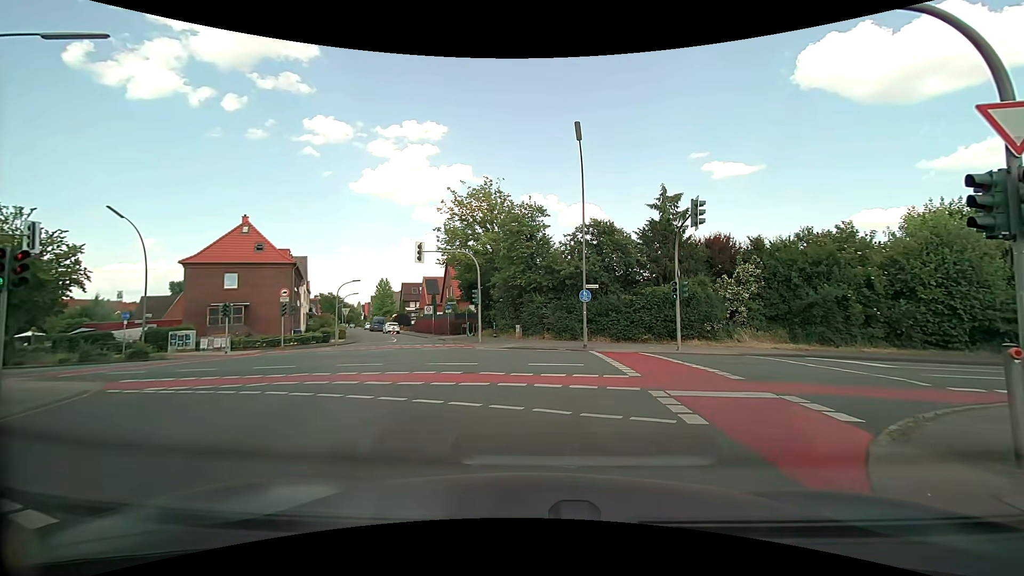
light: Day
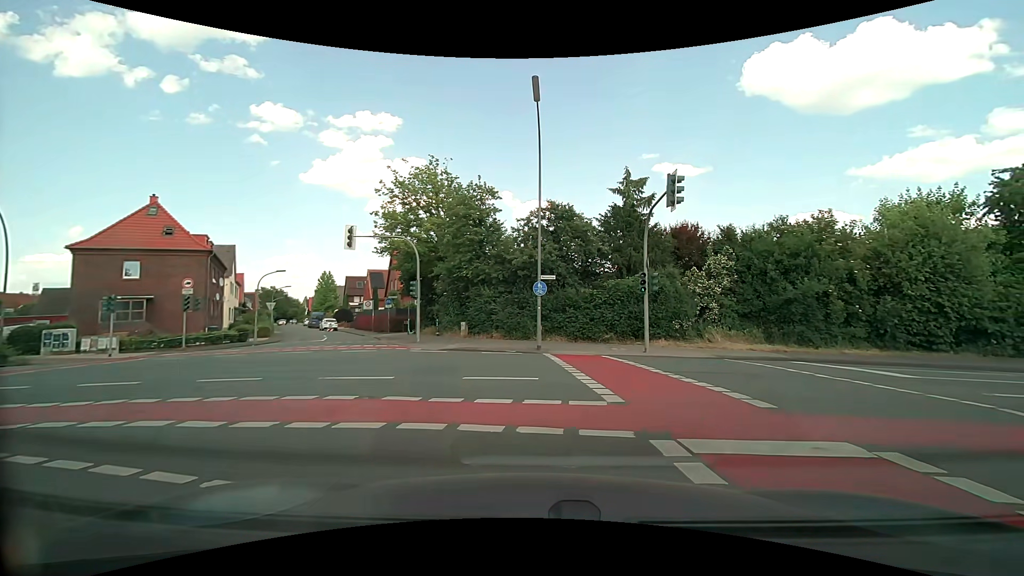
(+0.1, +4.0) m; +4°
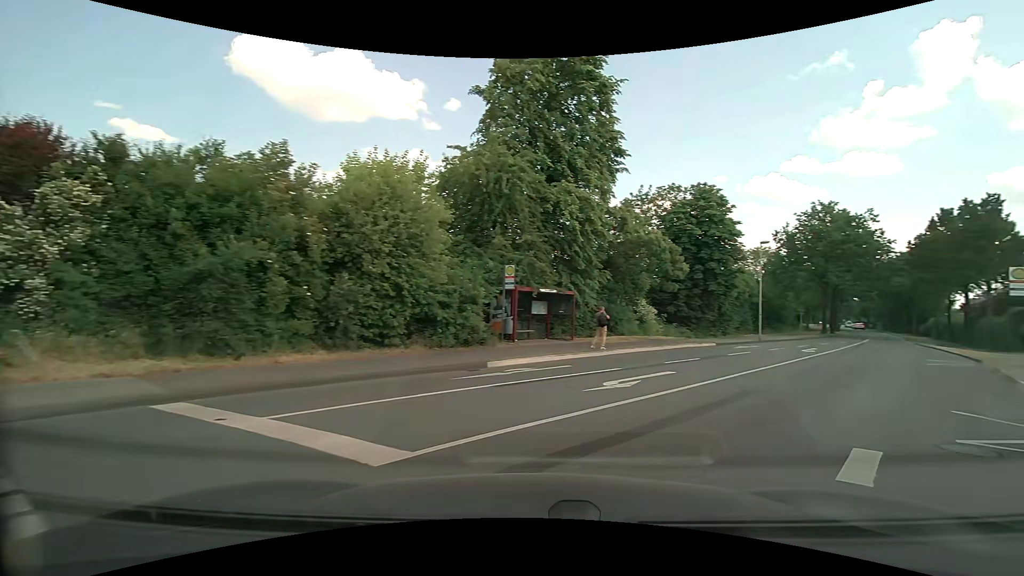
(+4.5, +10.4) m; +54°
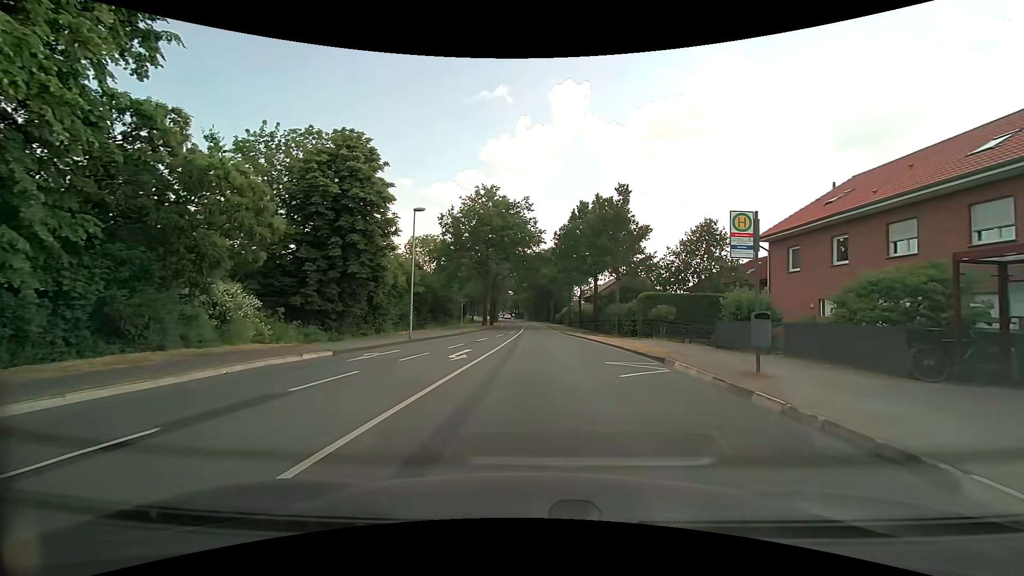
(+6.2, +11.9) m; +38°
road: tertiary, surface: asphalt
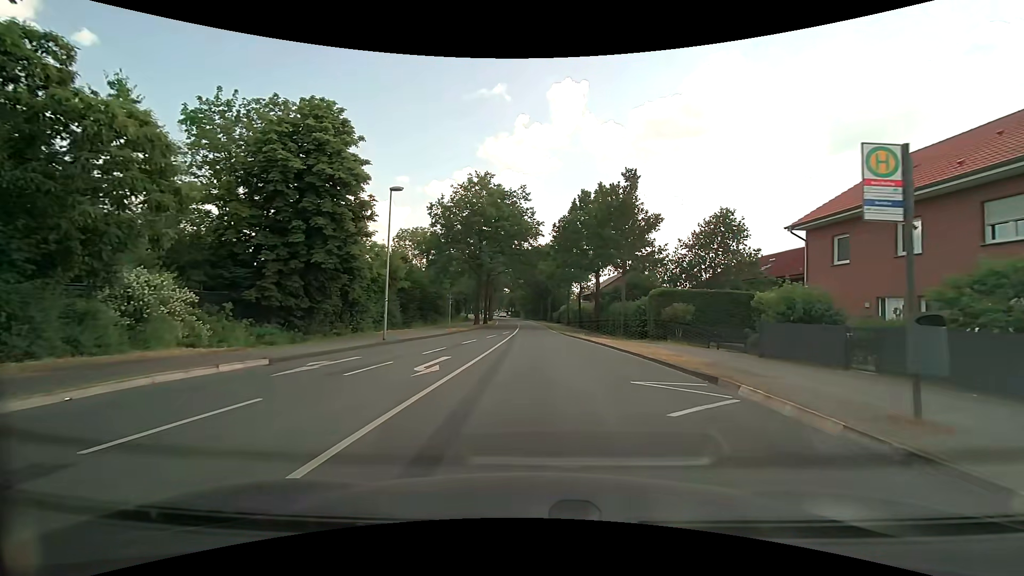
(0.0, +4.4) m; 0°
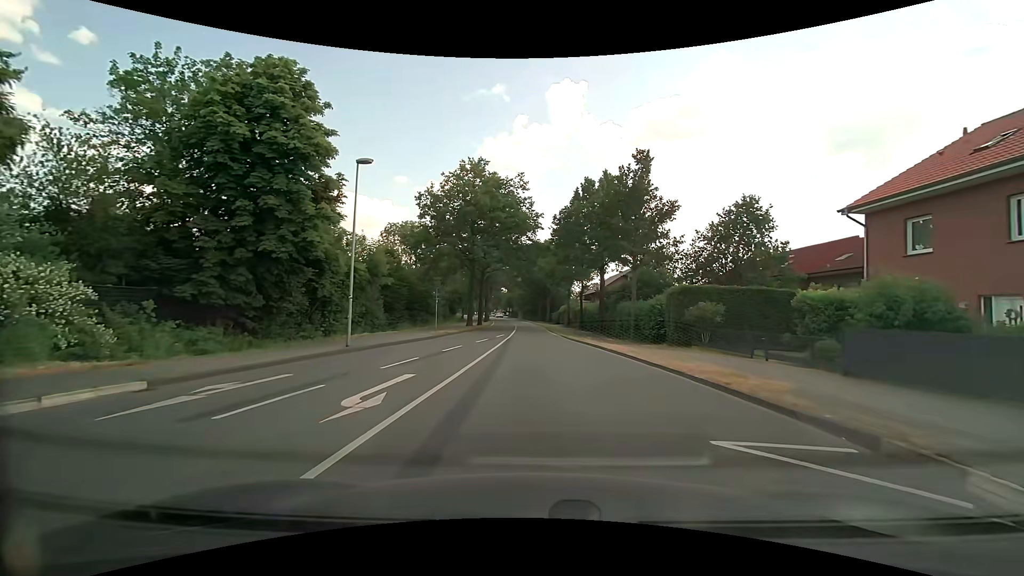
(0.0, +4.6) m; 0°
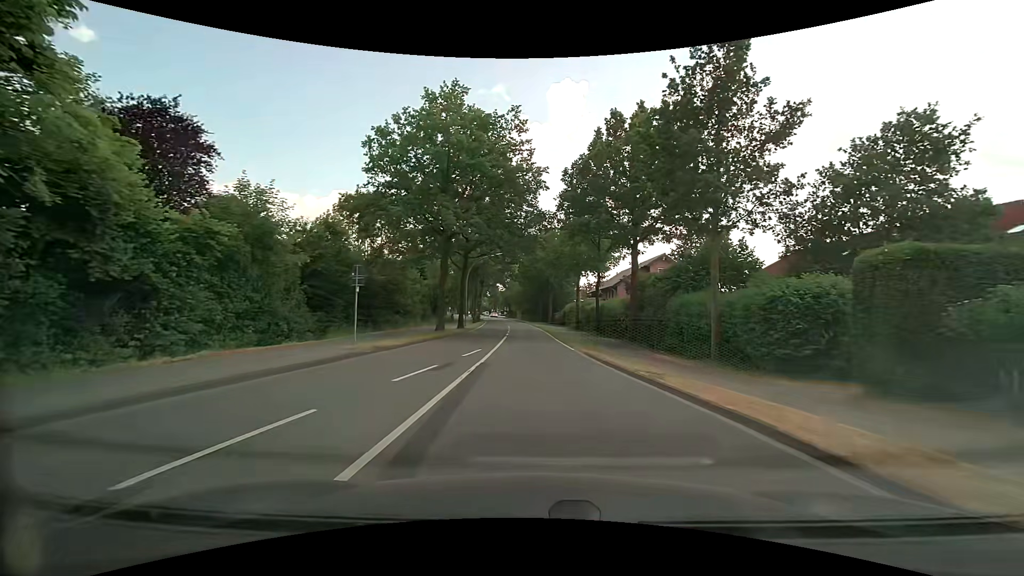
(0.0, +14.8) m; 0°
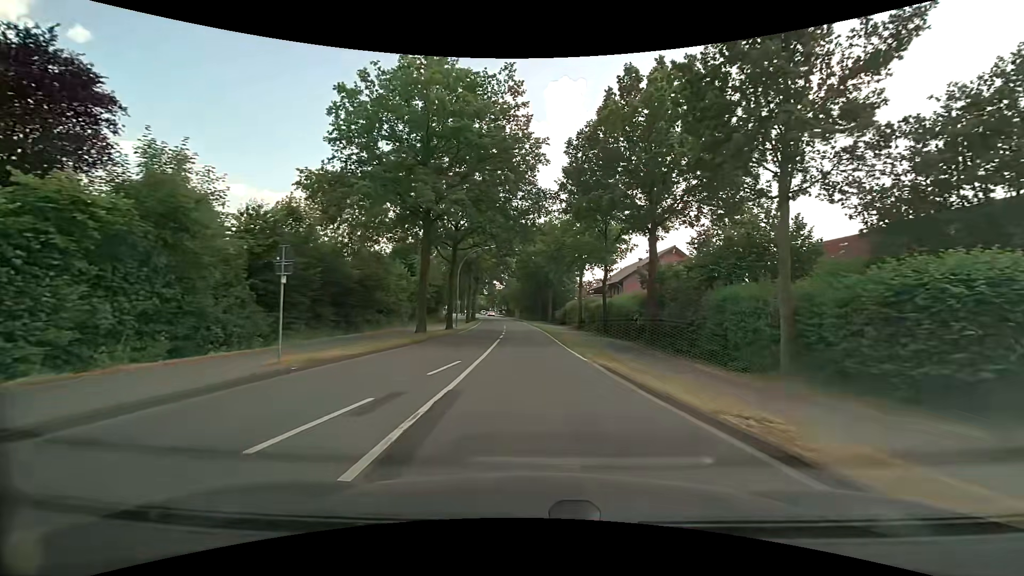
(0.0, +5.2) m; 0°
